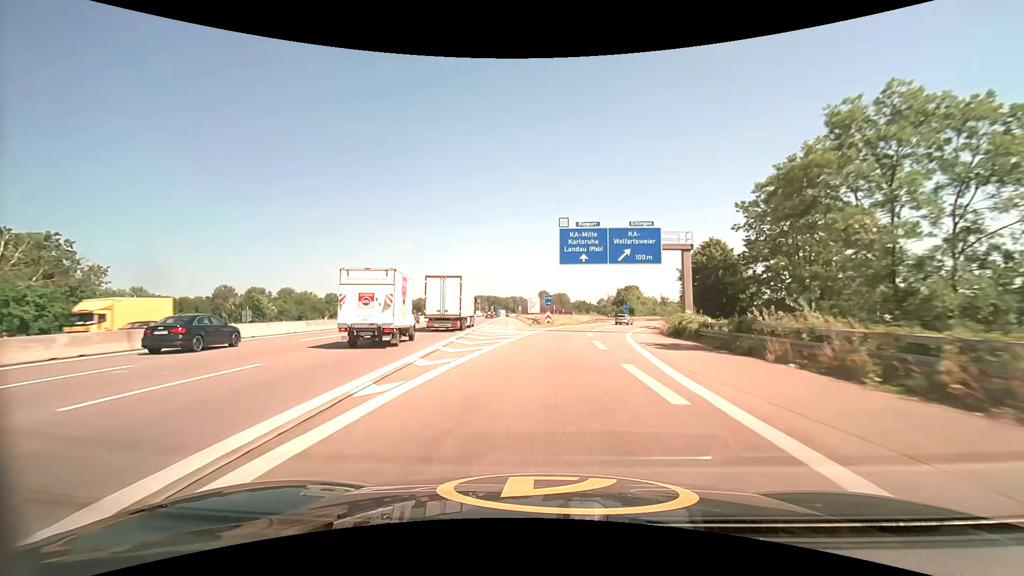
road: motorway_link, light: Day
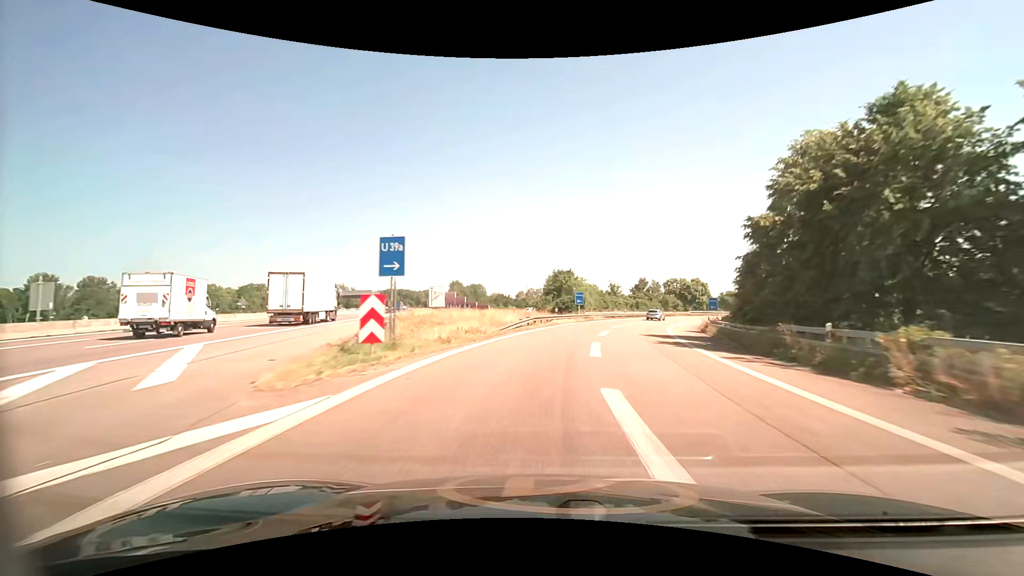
(+2.7, +40.7) m; +9°
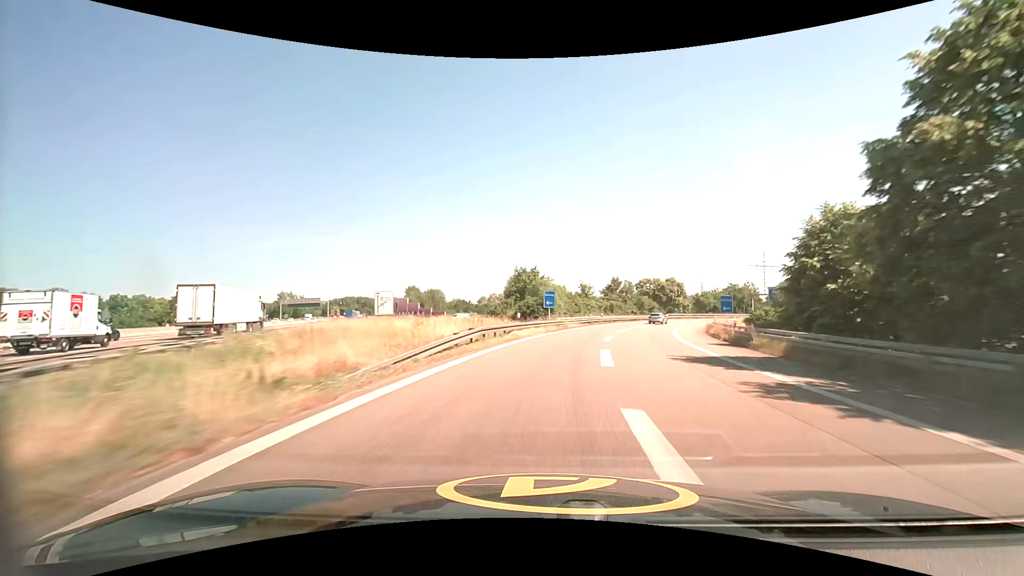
(+0.4, +13.5) m; +4°
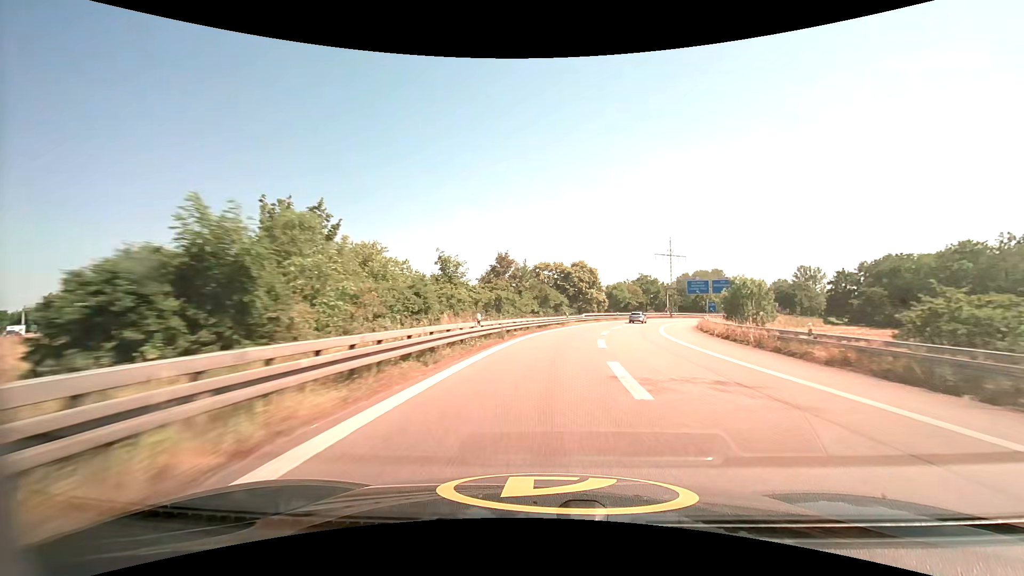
(+4.7, +40.4) m; +13°
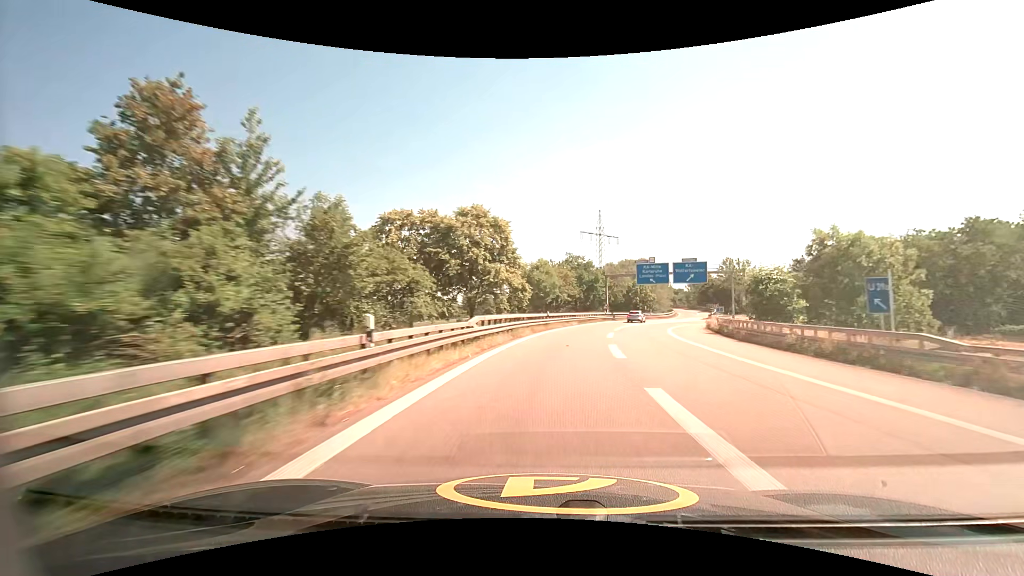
(+4.2, +40.7) m; +12°
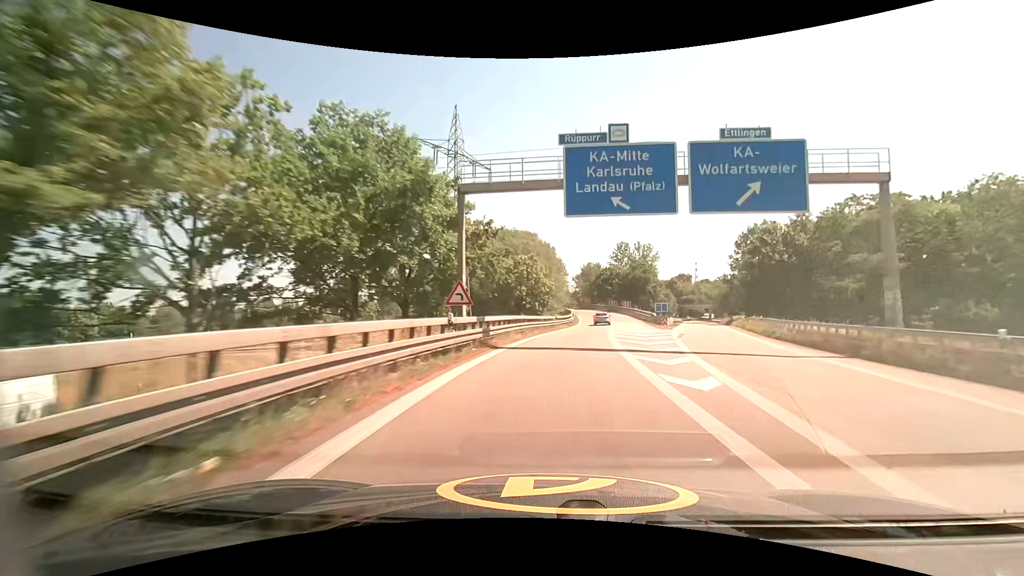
(+6.8, +52.9) m; +15°
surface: asphalt
